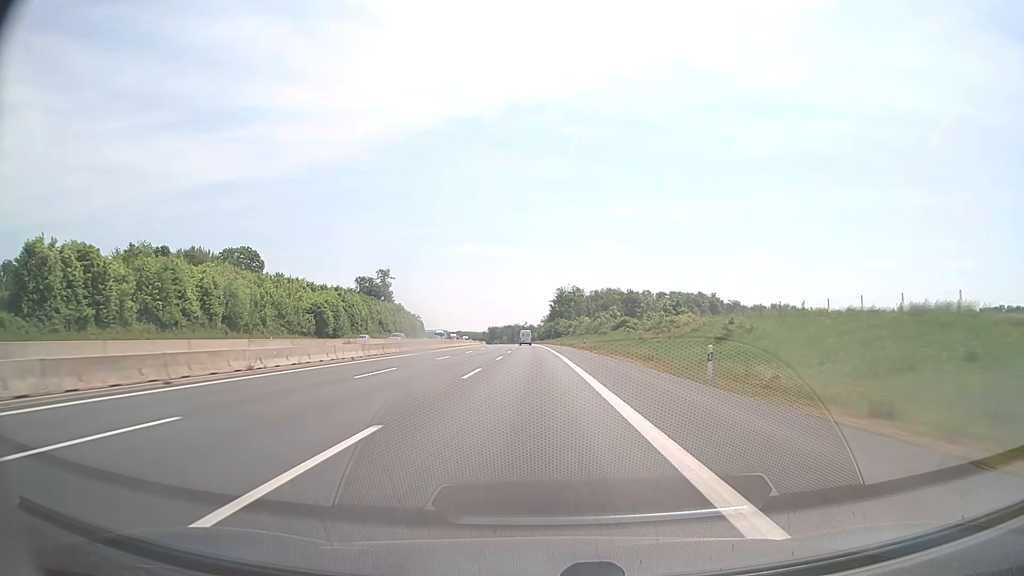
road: motorway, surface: asphalt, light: Day
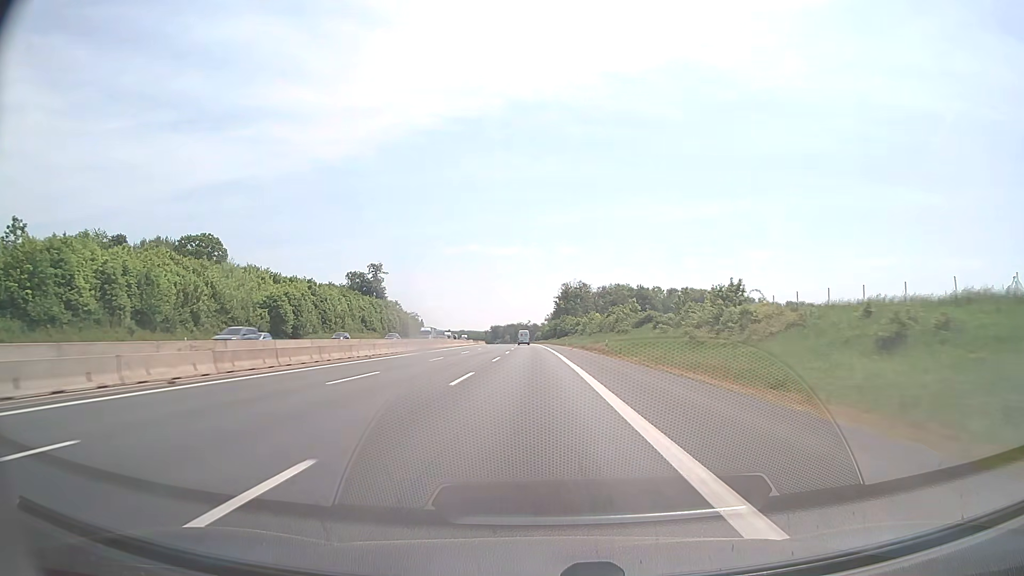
(0.0, +20.7) m; 0°
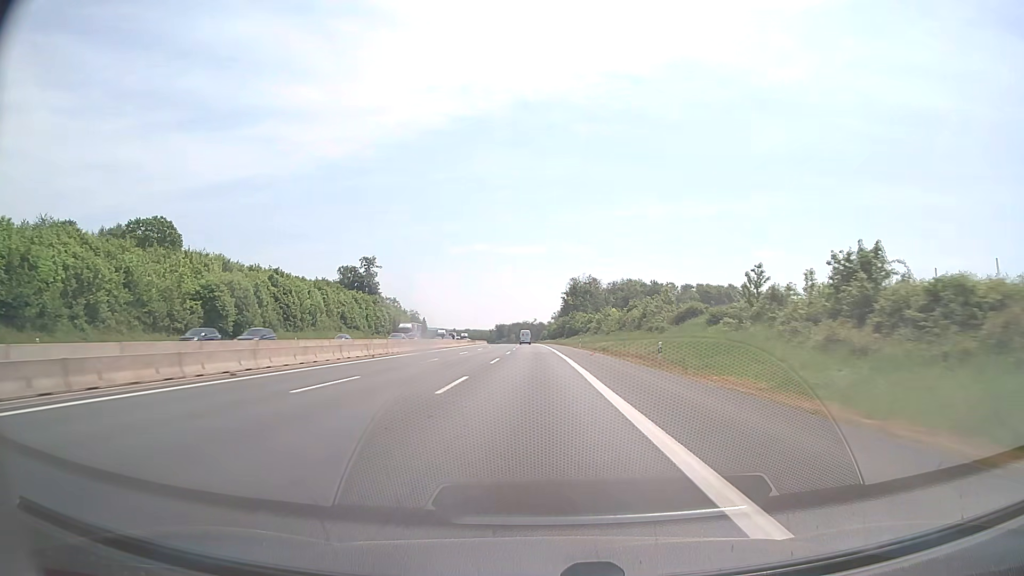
(-0.1, +20.7) m; 0°
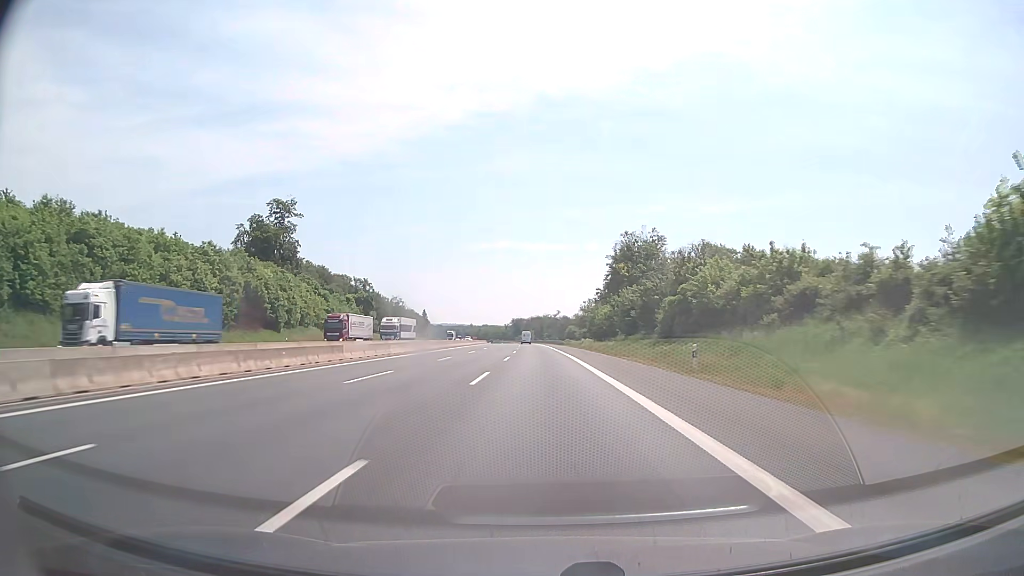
(-2.0, +103.5) m; -2°
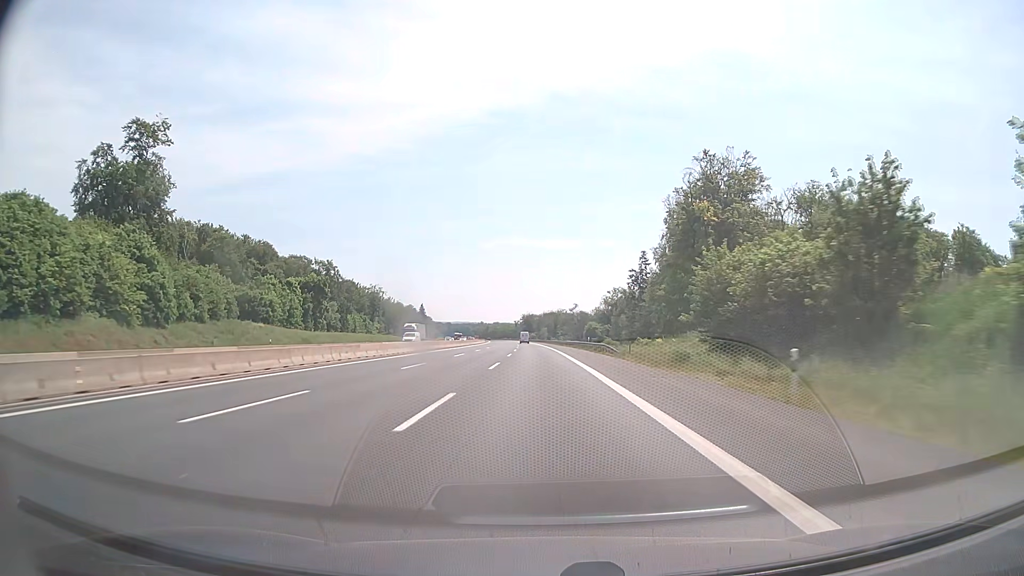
(-0.5, +62.1) m; -1°
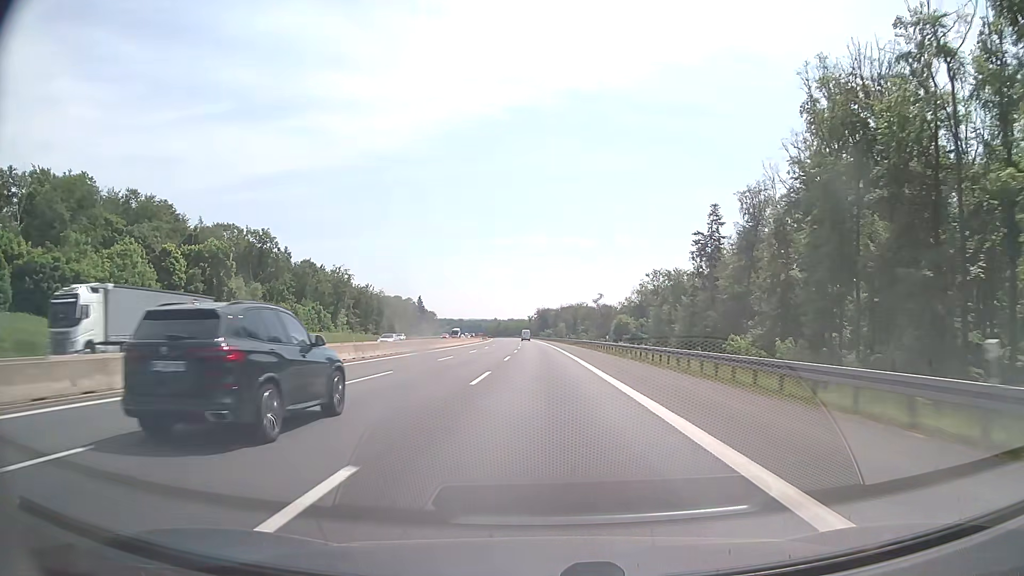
(-0.7, +62.1) m; -1°
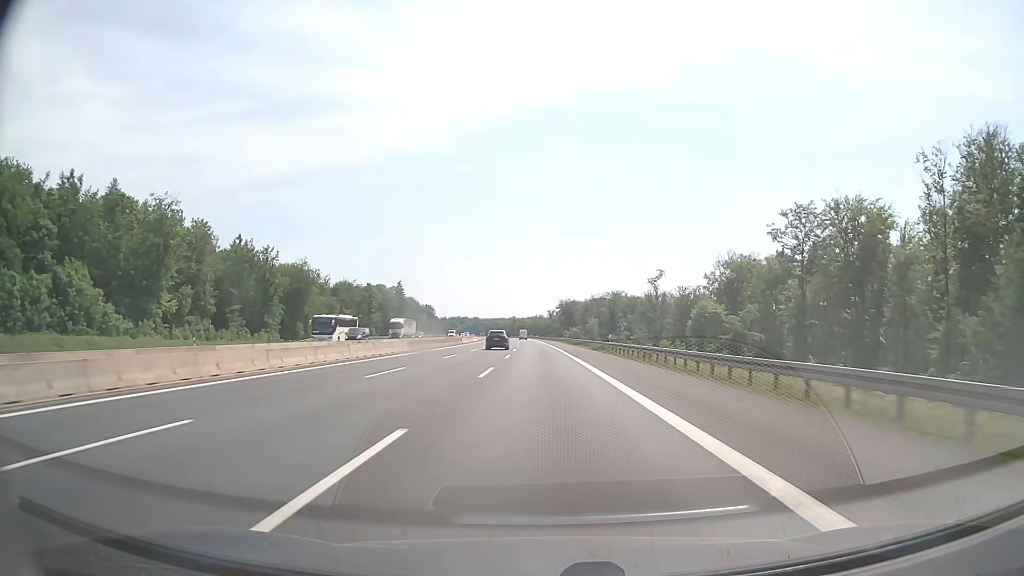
(-1.5, +103.3) m; -2°
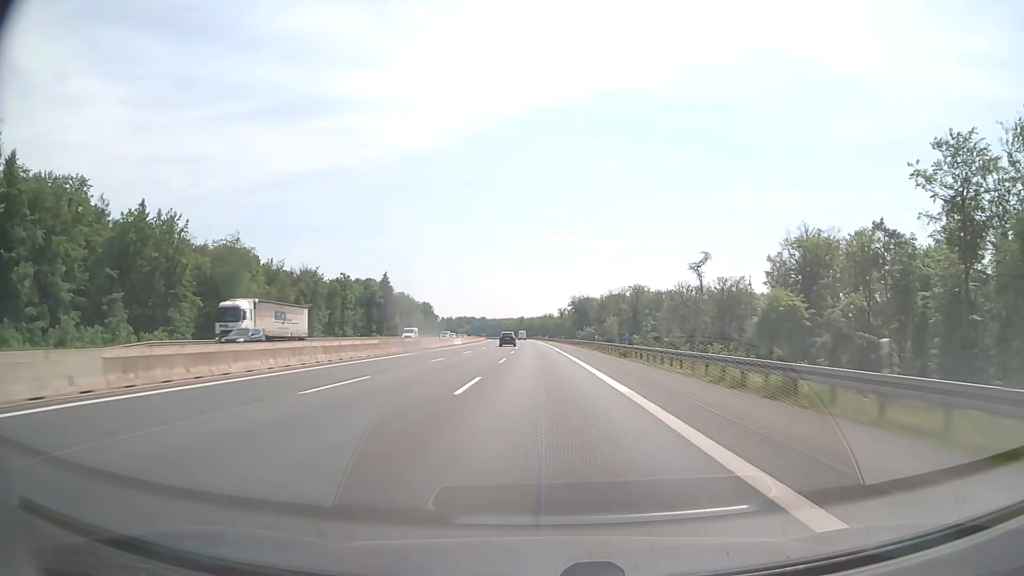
(-0.3, +41.3) m; -1°
(0, +10) (0, +20) (0, +30) (0, +40) (0, +50) (-1, +60) (-1, +70) (-1, +80) (-1, +90) (-2, +100) m
